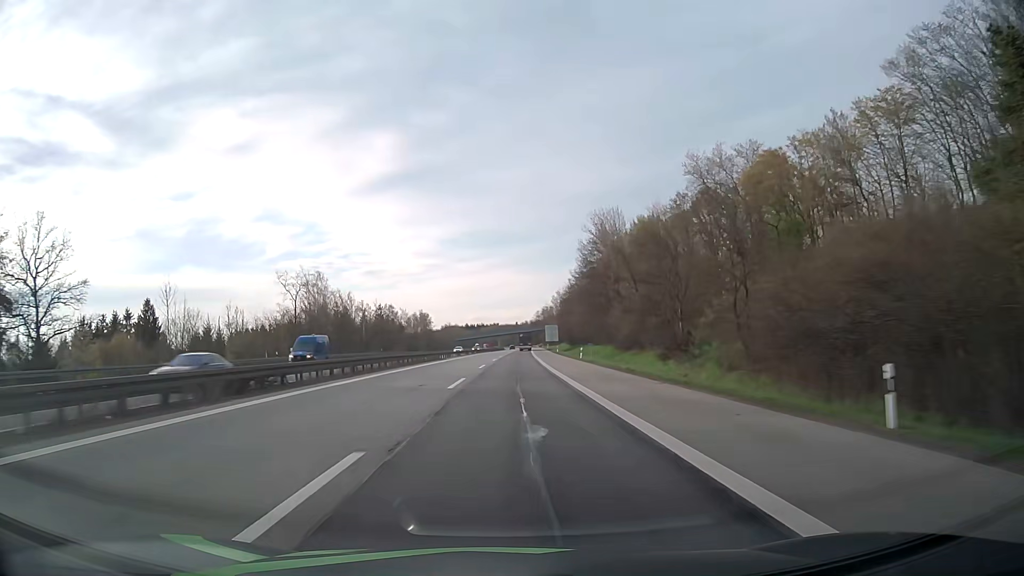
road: motorway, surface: asphalt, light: Day
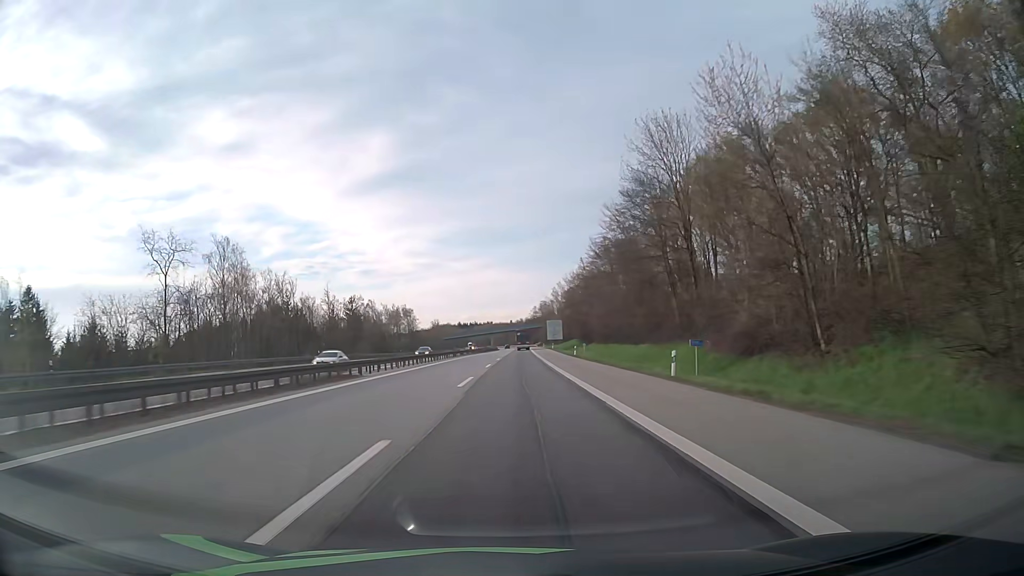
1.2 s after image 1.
(+0.2, +35.2) m; +1°
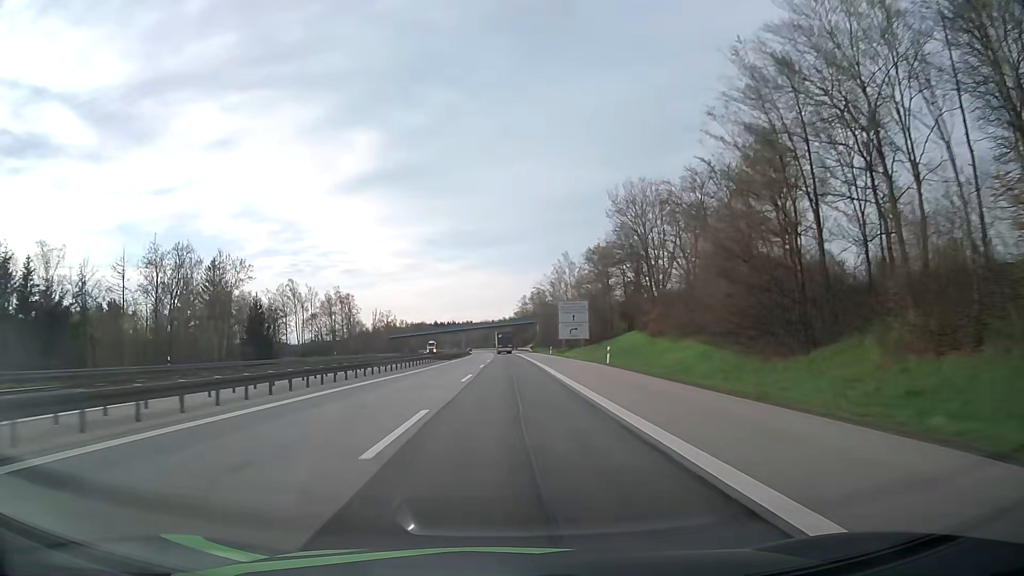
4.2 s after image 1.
(+1.3, +85.9) m; +2°
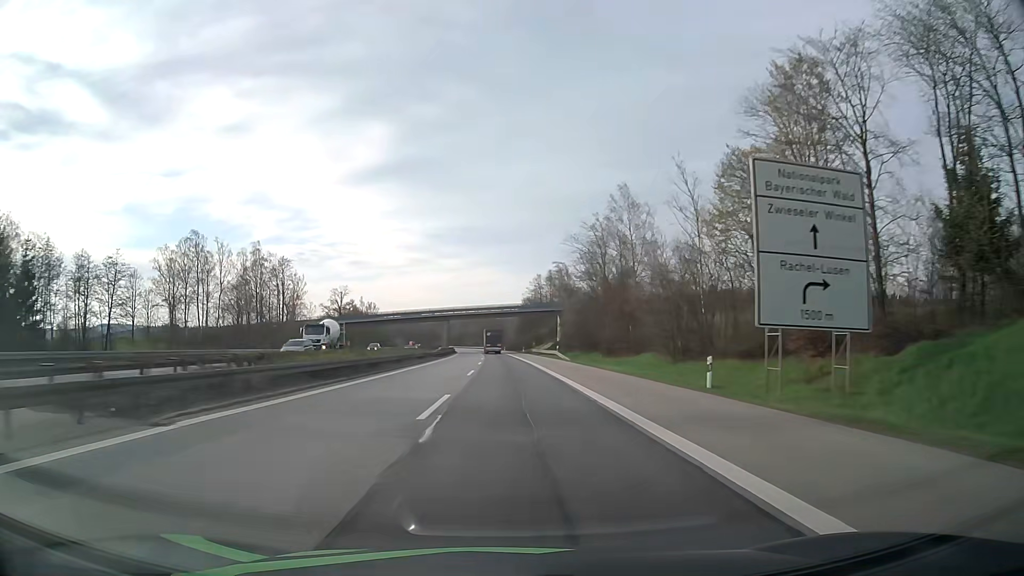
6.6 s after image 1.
(-0.4, +68.6) m; 0°
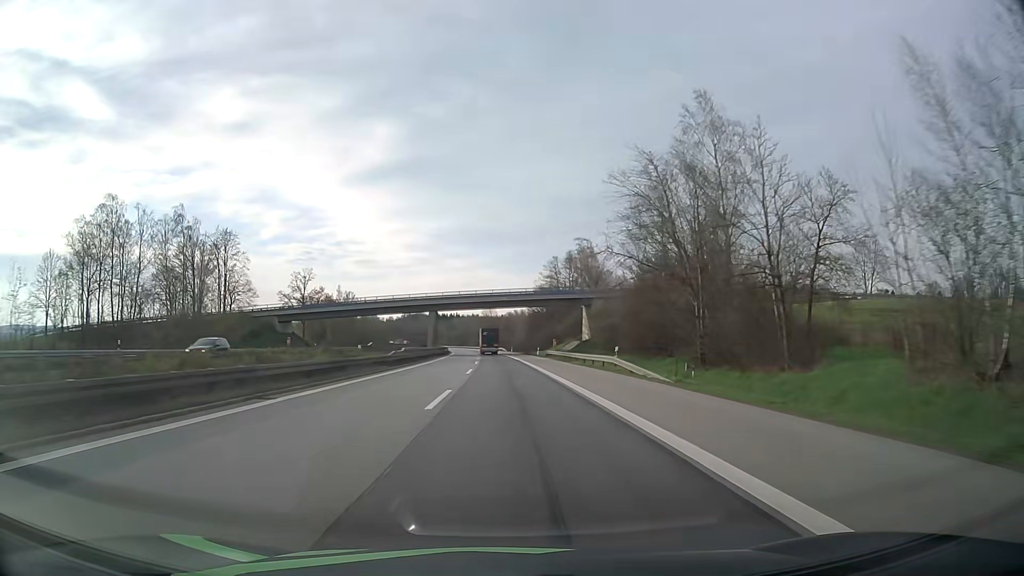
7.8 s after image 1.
(-0.2, +34.4) m; -1°
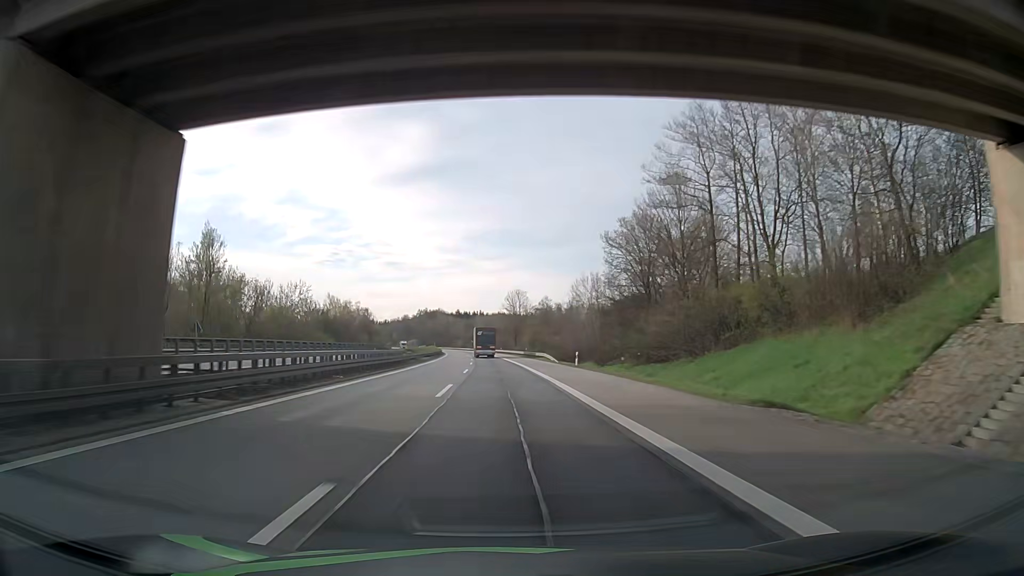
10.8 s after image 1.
(-1.7, +87.1) m; -2°
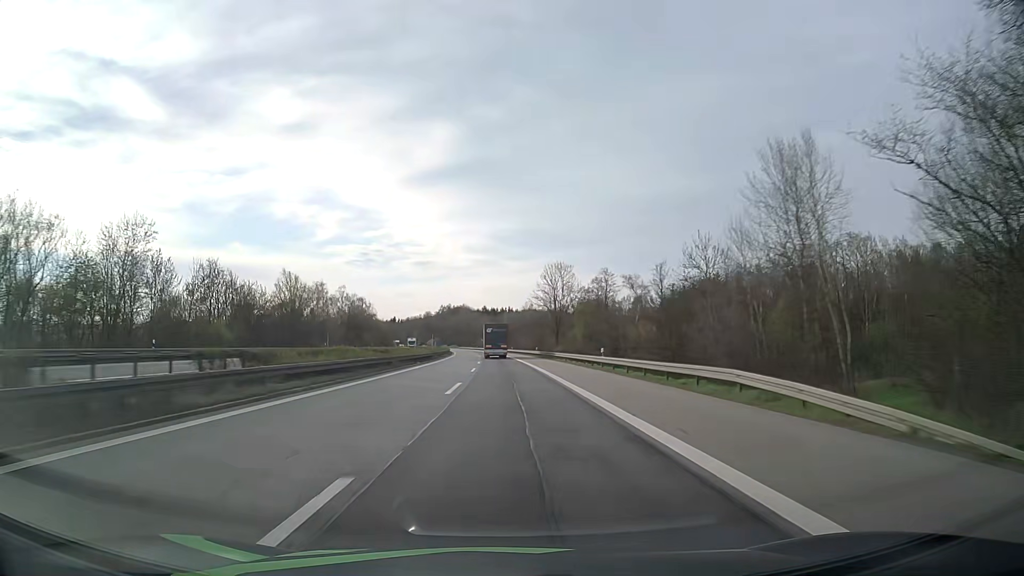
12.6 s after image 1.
(-1.3, +54.6) m; -3°
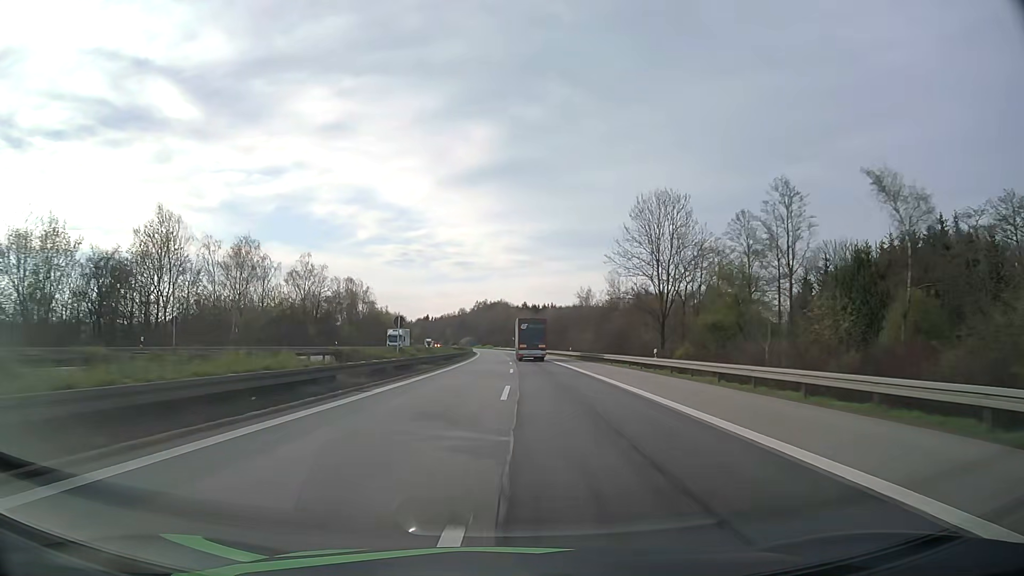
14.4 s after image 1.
(-1.6, +56.8) m; -3°
(0, +10) (0, +20) (0, +30) (0, +40) (0, +50) (-1, +60) (-1, +70) (-1, +80) (-2, +90) (-2, +100) m
